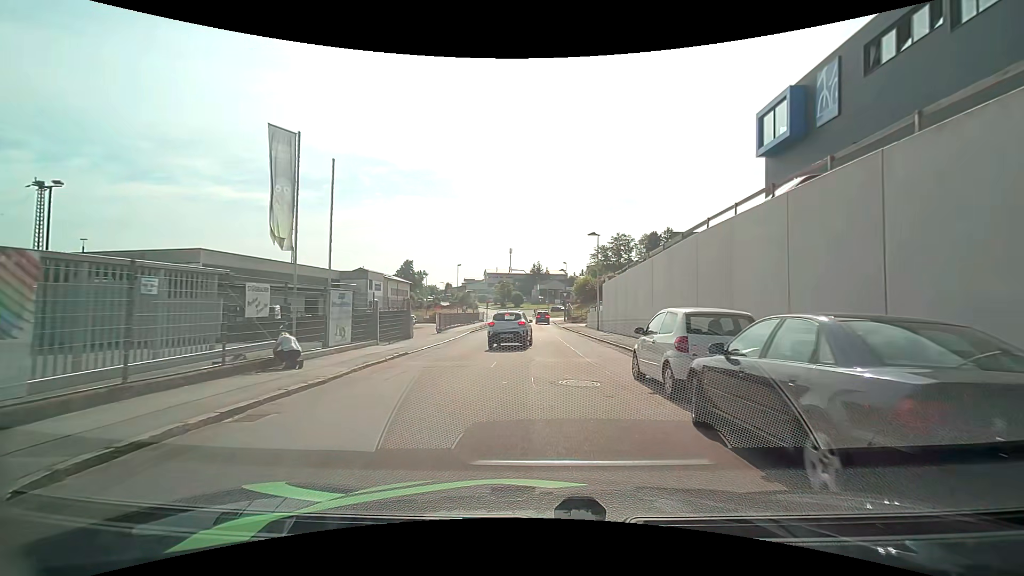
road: residential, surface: asphalt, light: Day
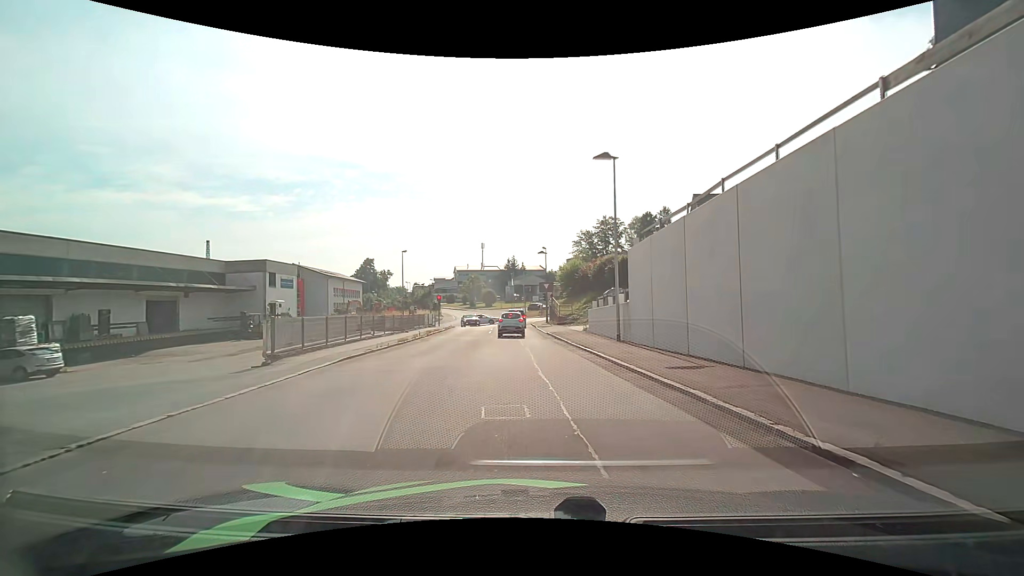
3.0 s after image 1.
(+0.5, +20.5) m; +3°
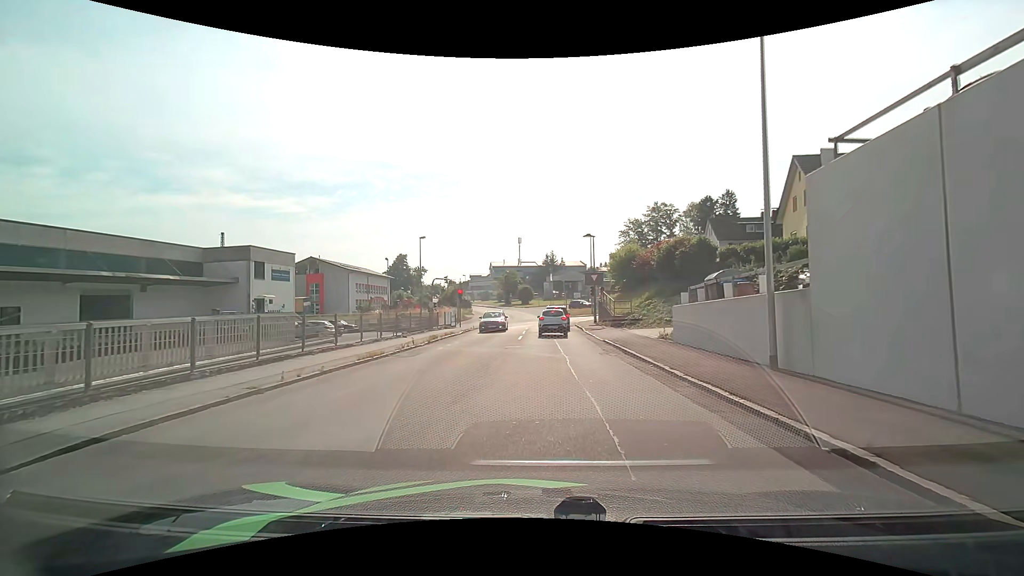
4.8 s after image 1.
(-0.5, +10.6) m; -5°
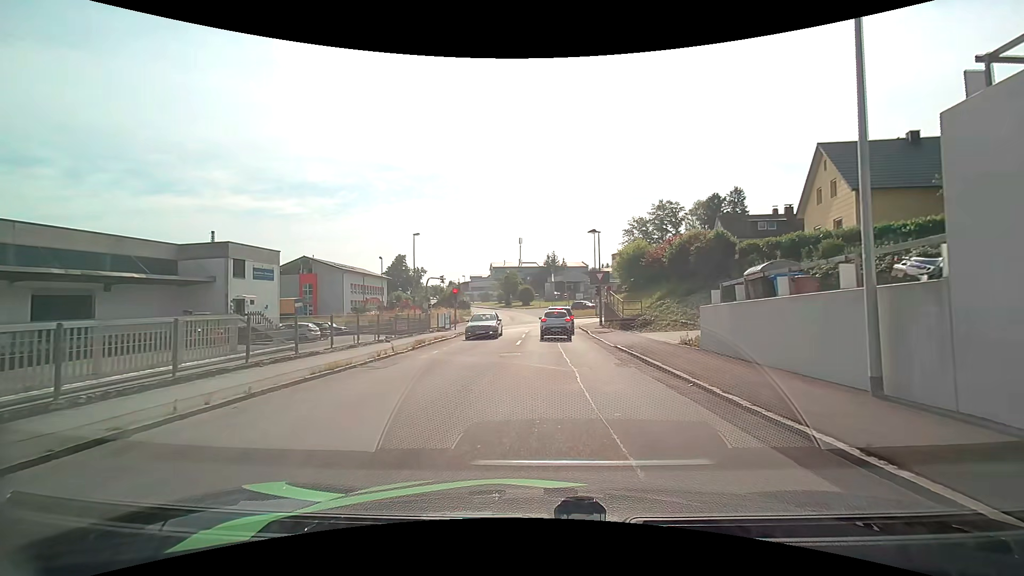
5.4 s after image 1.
(0.0, +3.1) m; 0°
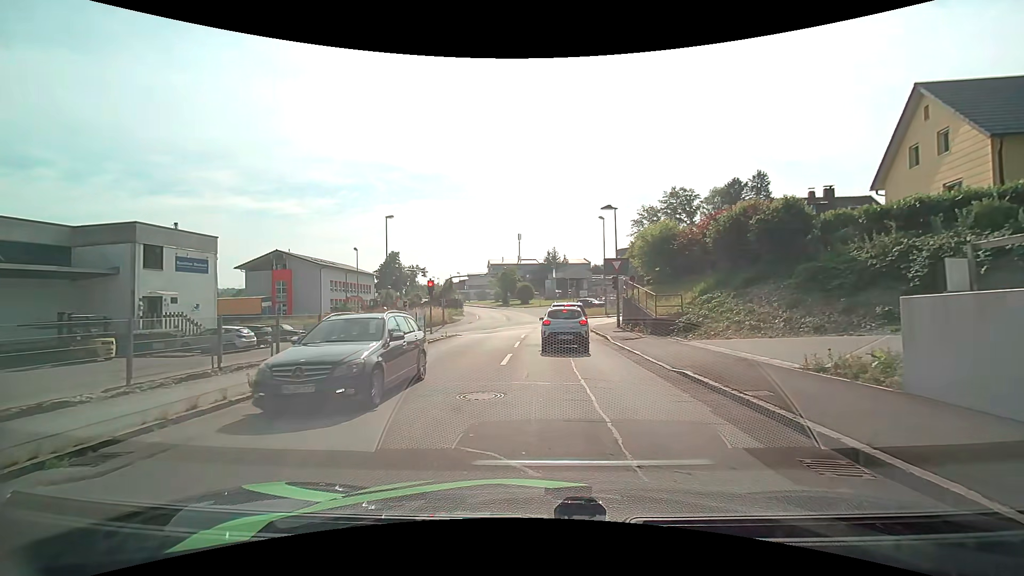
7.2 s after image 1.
(0.0, +8.8) m; 0°
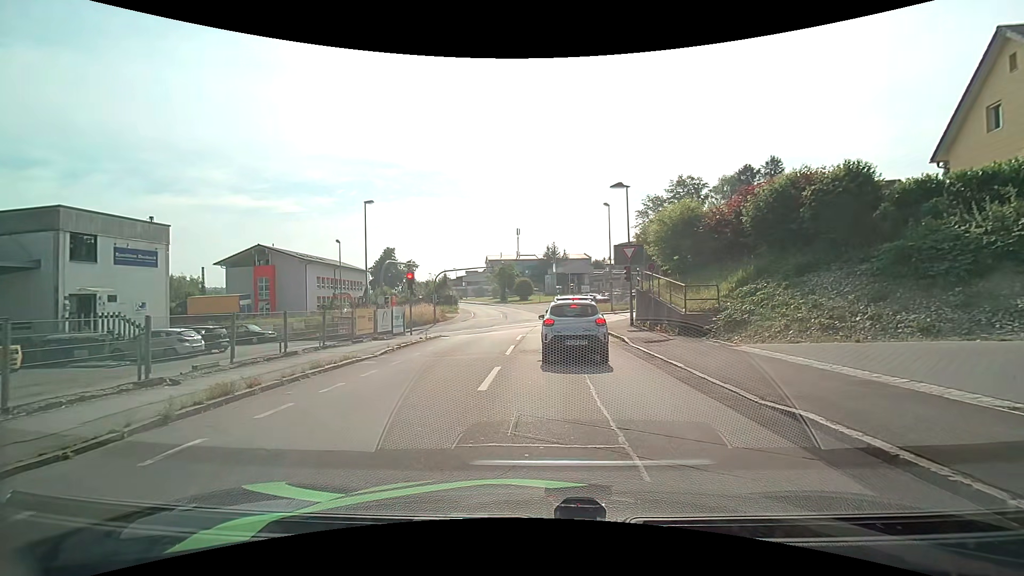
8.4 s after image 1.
(0.0, +4.5) m; 0°
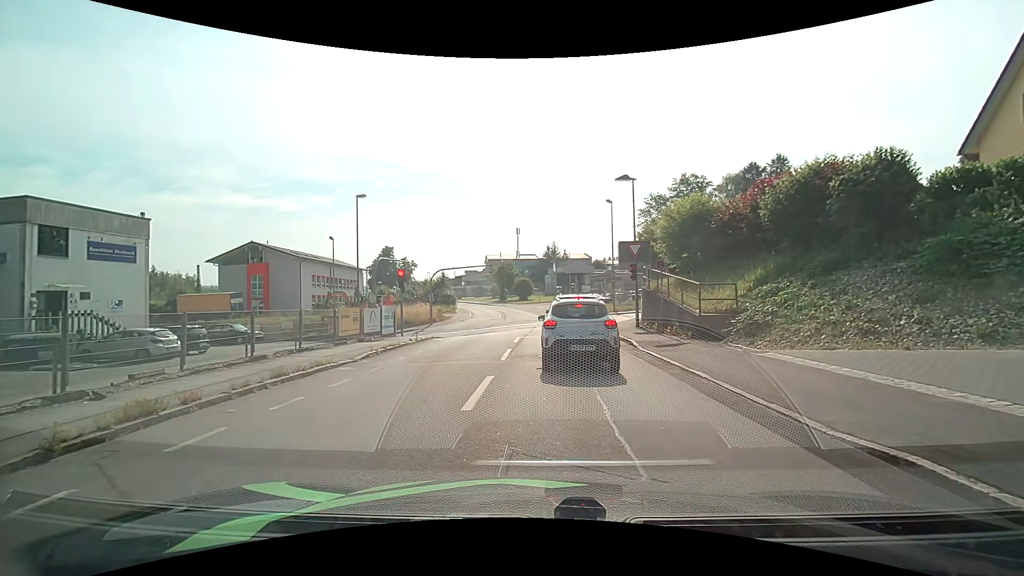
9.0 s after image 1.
(0.0, +1.6) m; +1°
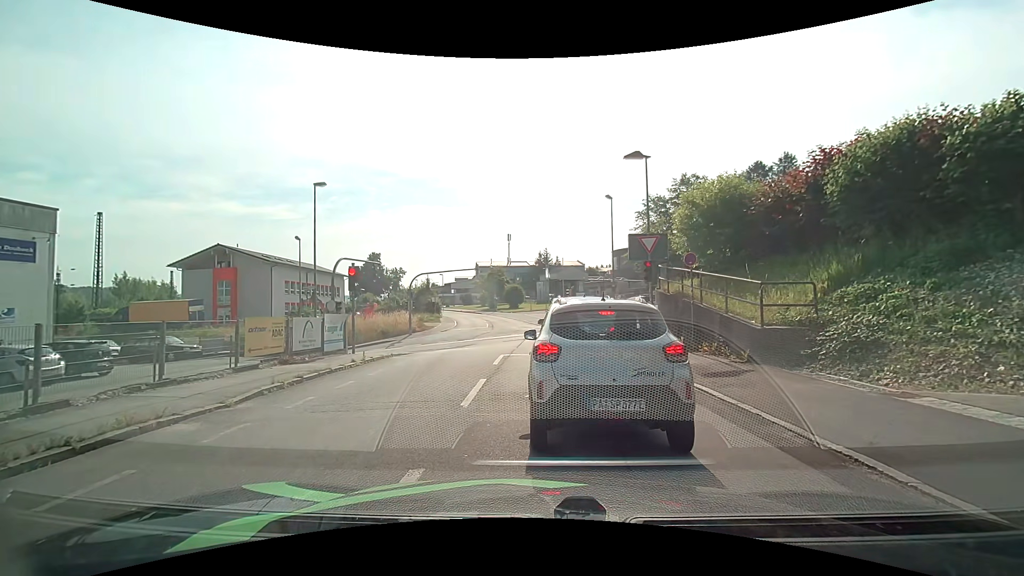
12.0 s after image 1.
(0.0, +5.2) m; +2°
